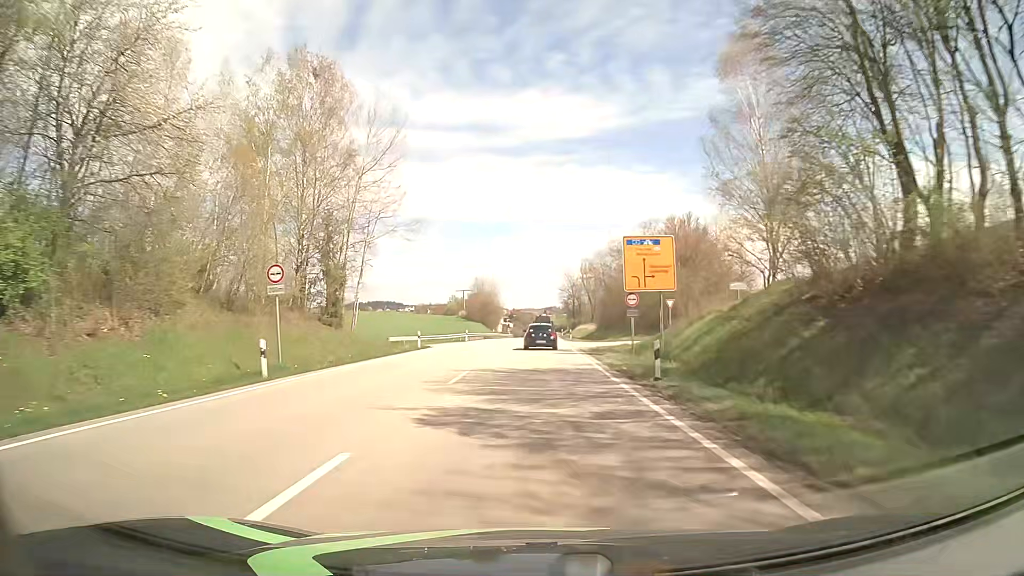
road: primary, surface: asphalt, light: Day
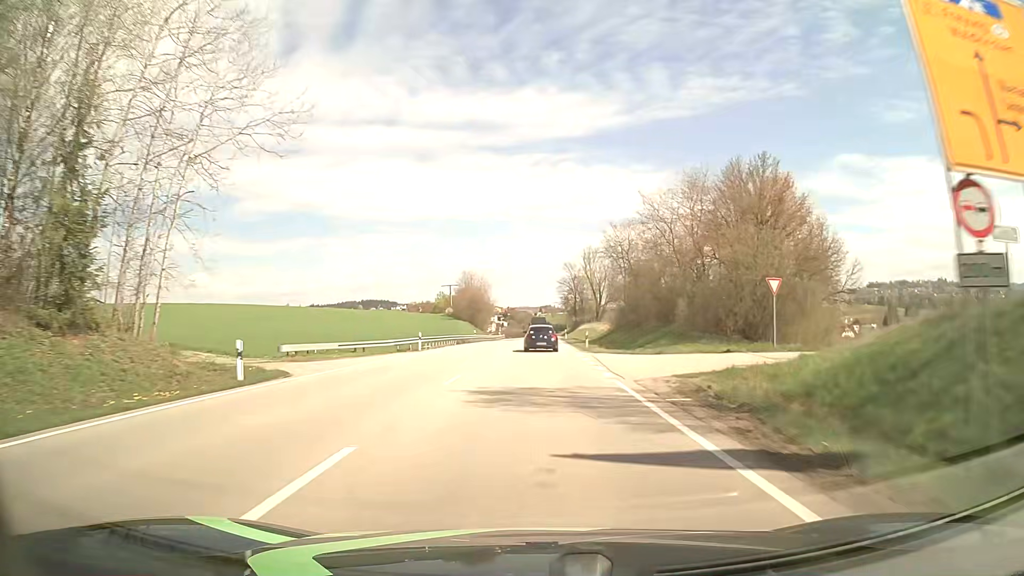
(+0.1, +24.2) m; +1°
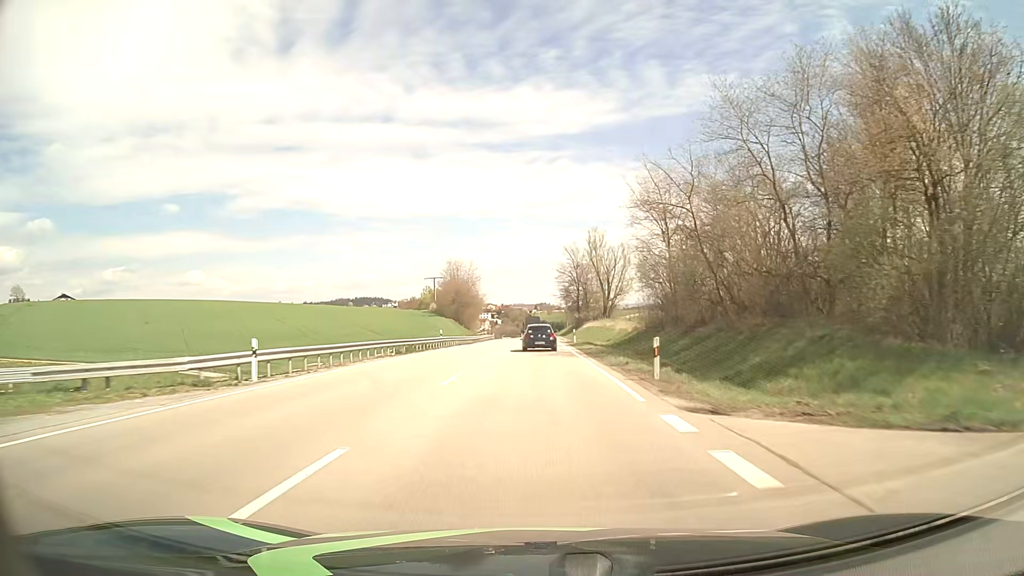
(0.0, +24.0) m; 0°
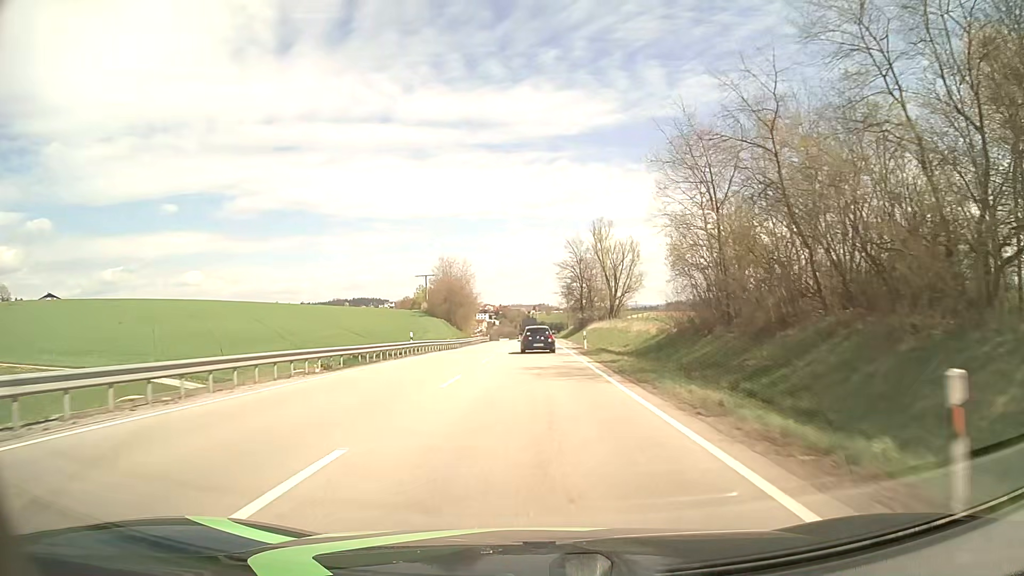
(0.0, +12.0) m; 0°
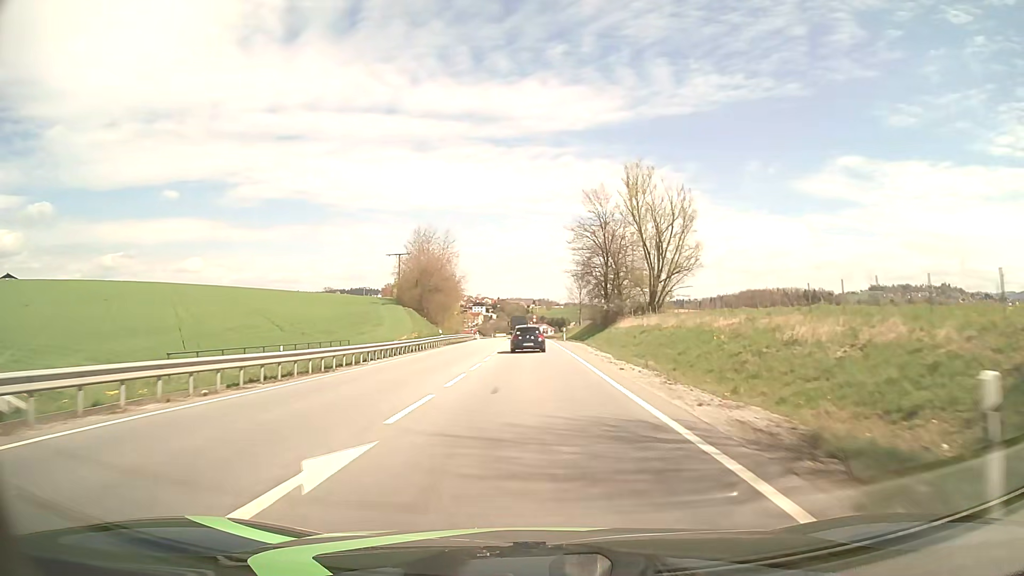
(0.0, +35.8) m; 0°
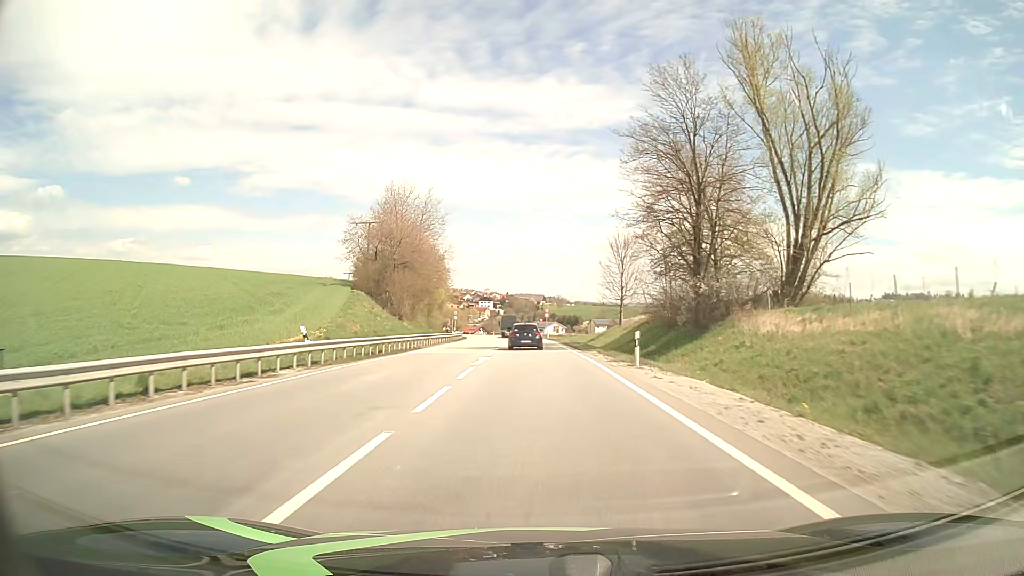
(-0.3, +35.6) m; -1°
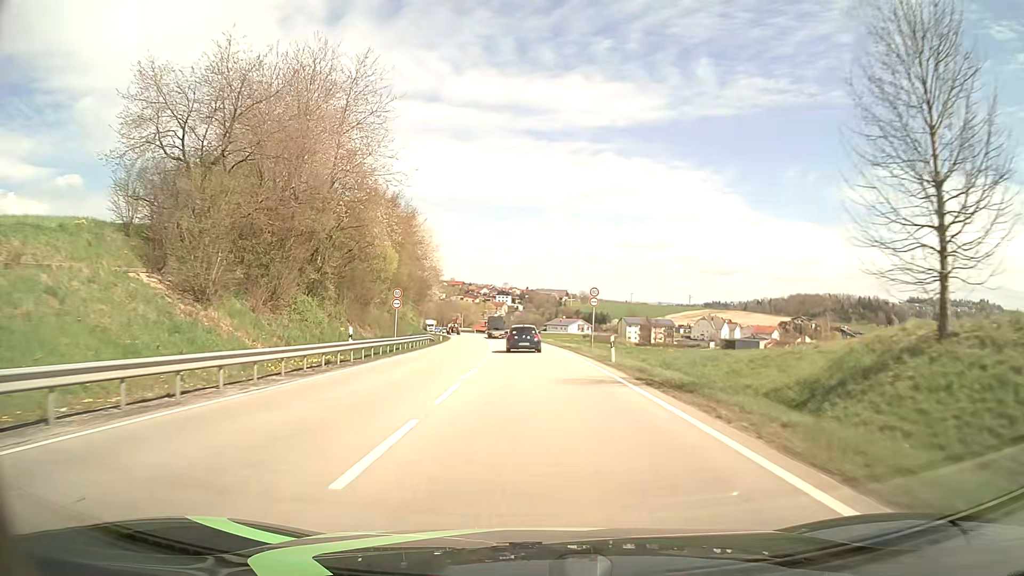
(-0.6, +47.2) m; -2°
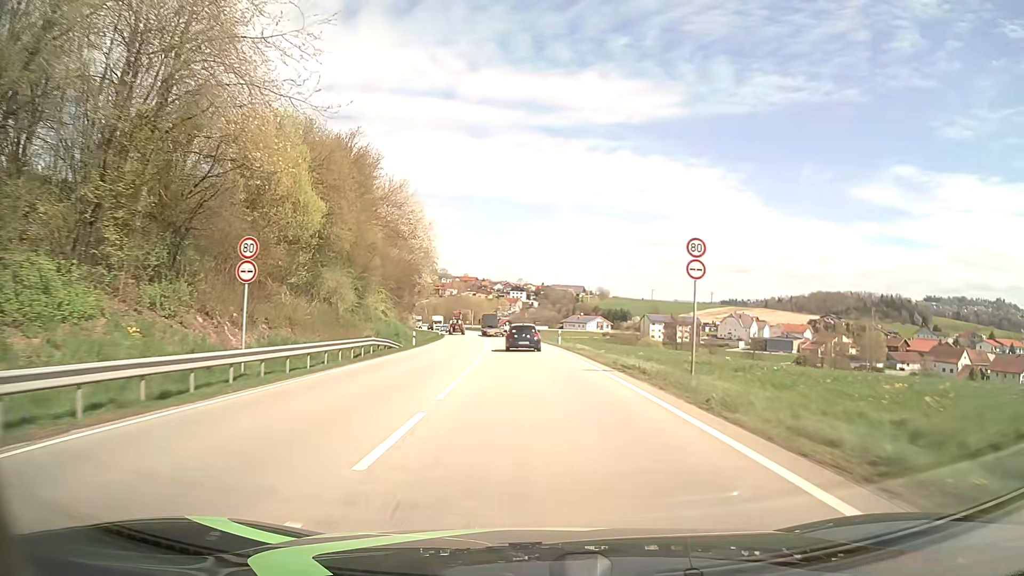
(-0.3, +23.4) m; -1°
(0, +10) (0, +20) (-1, +30) (-1, +40) (-2, +50) (-2, +60) (-3, +70) (-4, +80) (-5, +90) (-7, +100) m
